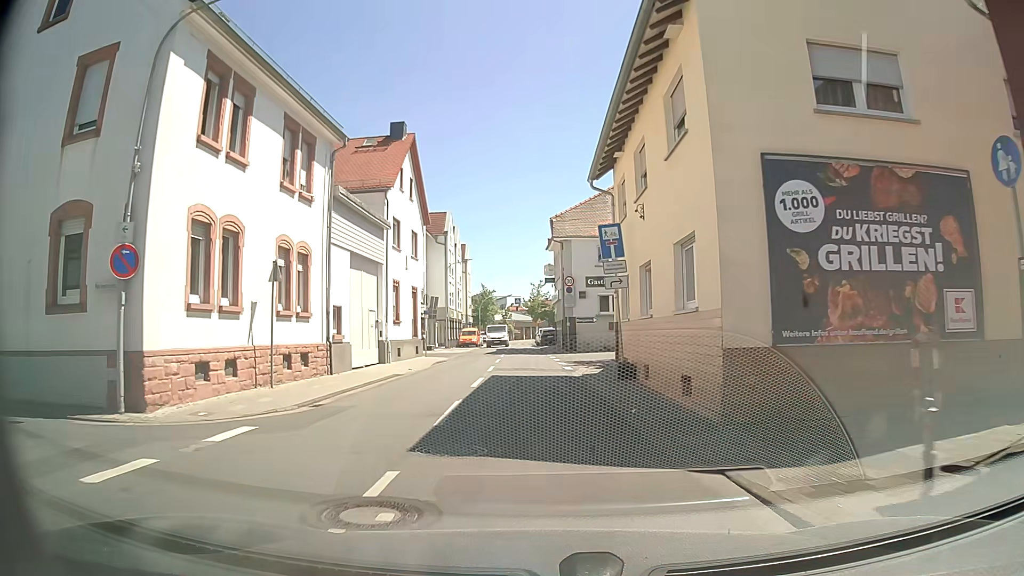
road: tertiary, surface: asphalt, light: Day
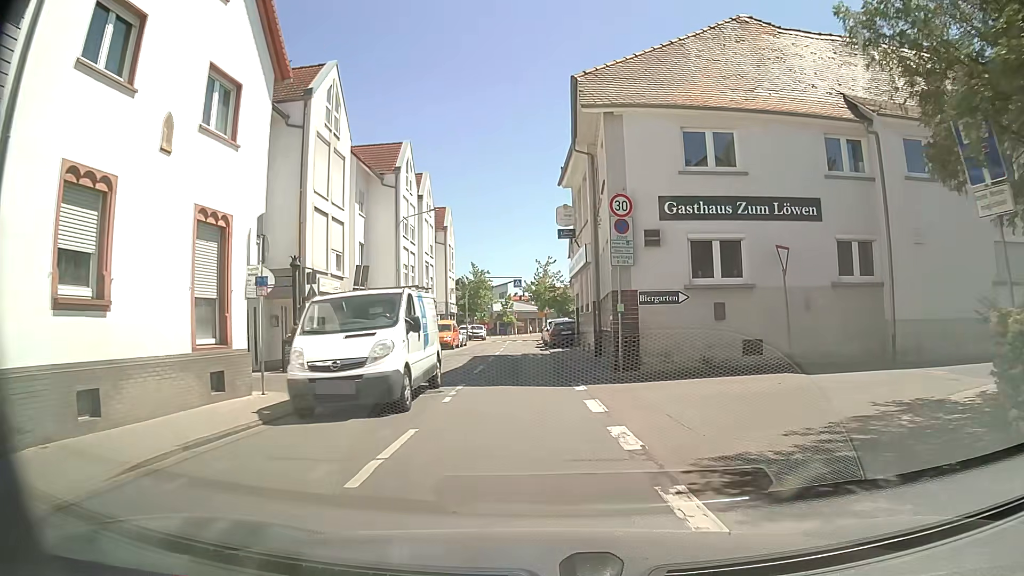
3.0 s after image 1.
(-0.9, +21.8) m; -4°
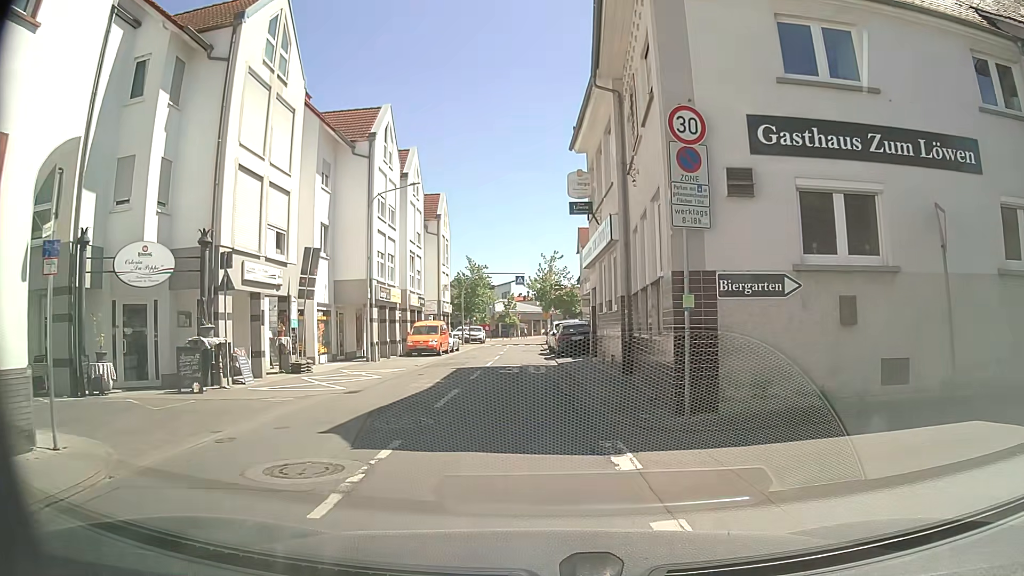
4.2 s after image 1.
(+0.2, +6.8) m; +1°
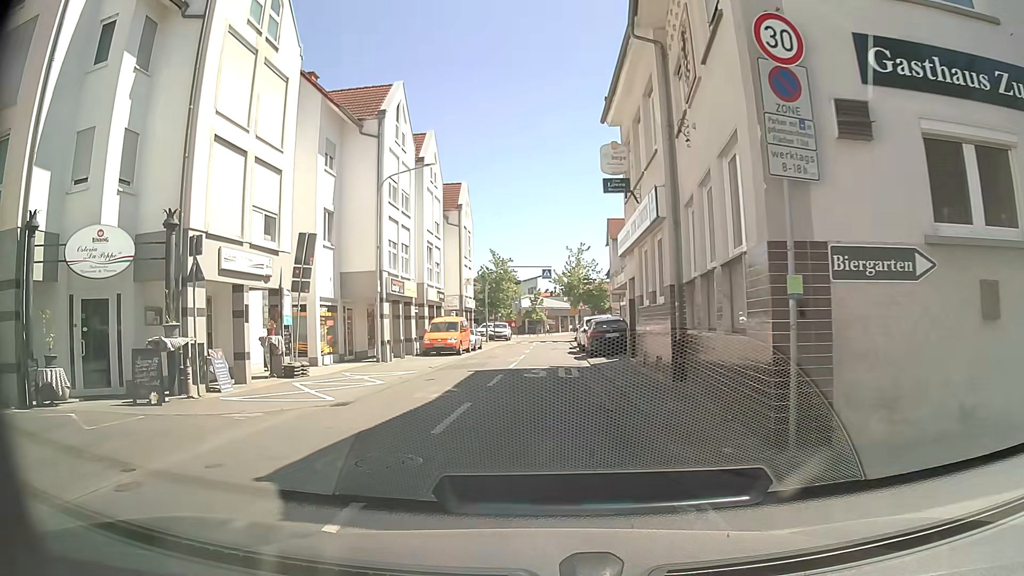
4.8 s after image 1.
(0.0, +2.8) m; -2°
